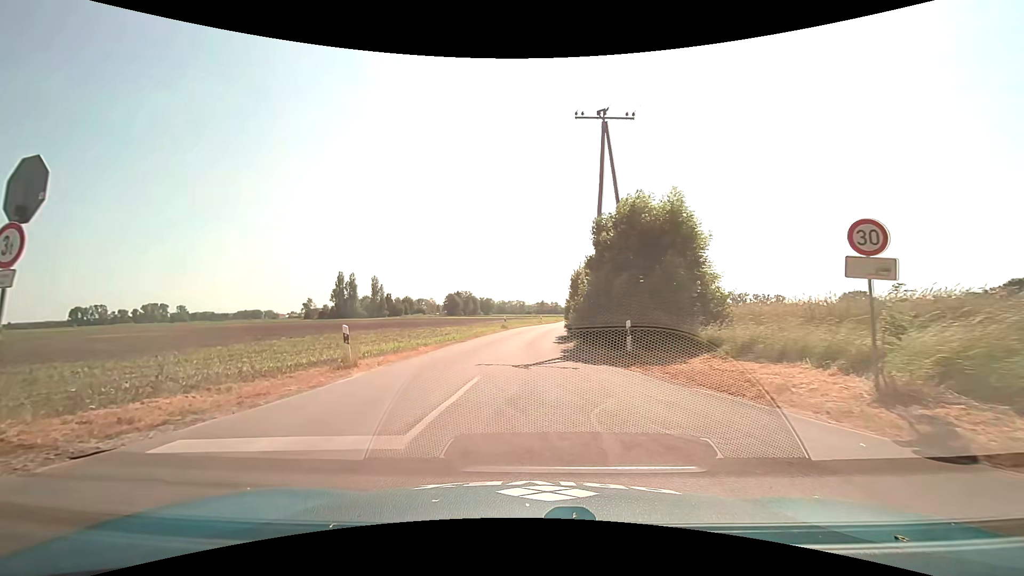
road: unclassified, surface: asphalt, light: Day
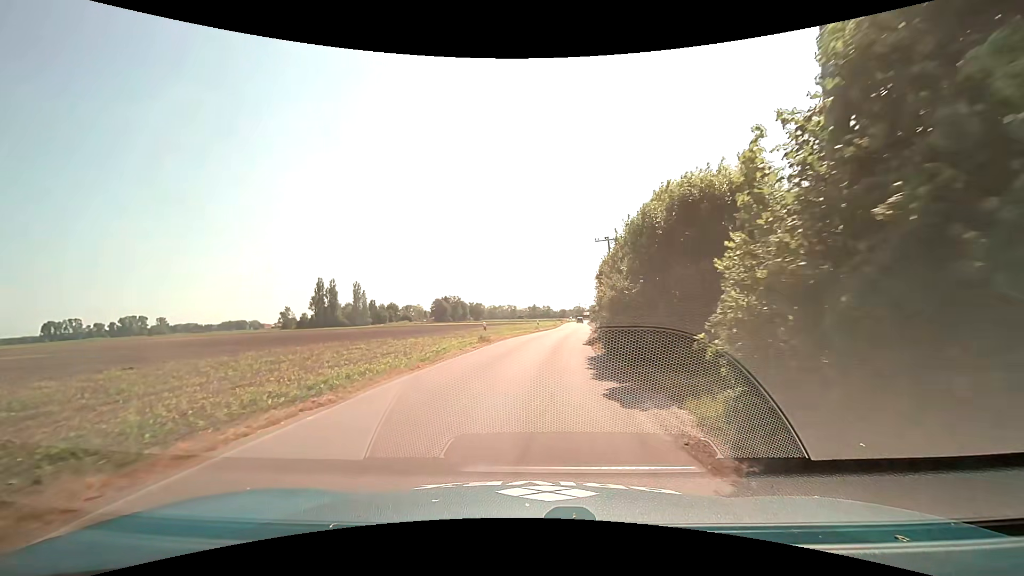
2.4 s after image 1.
(-0.1, +17.2) m; +1°
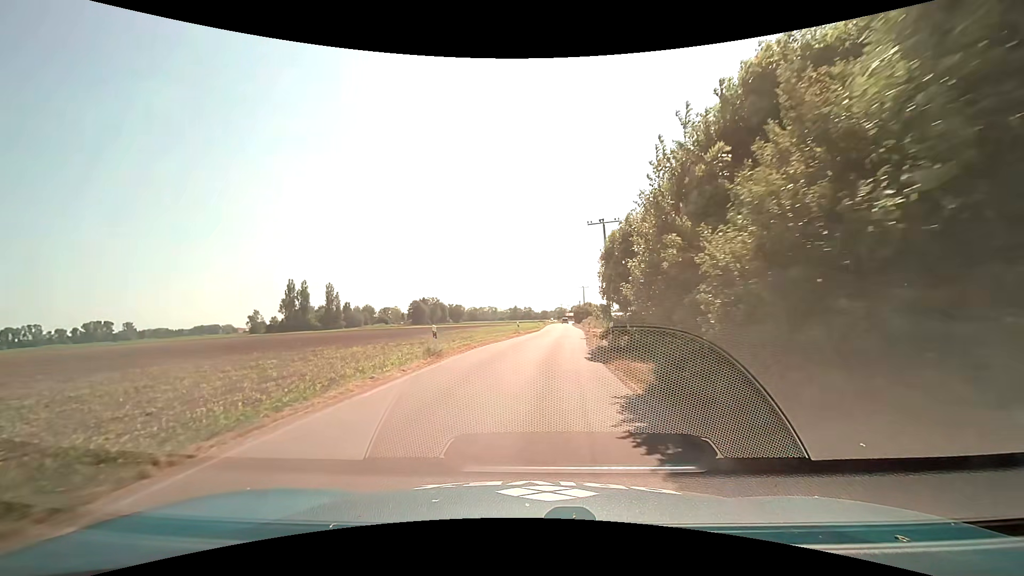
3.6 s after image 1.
(+0.2, +9.7) m; +2°
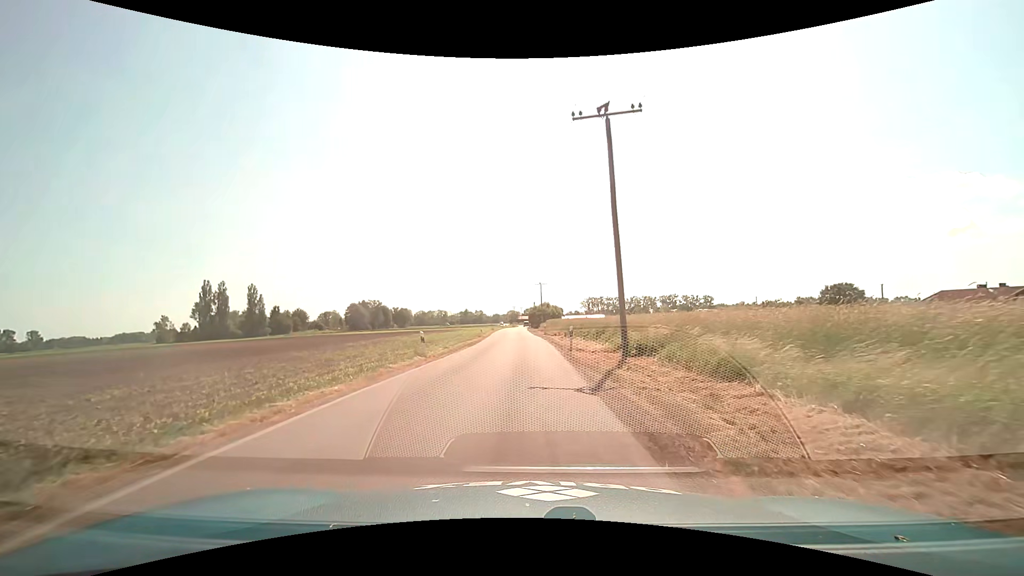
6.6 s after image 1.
(+1.2, +23.2) m; +6°
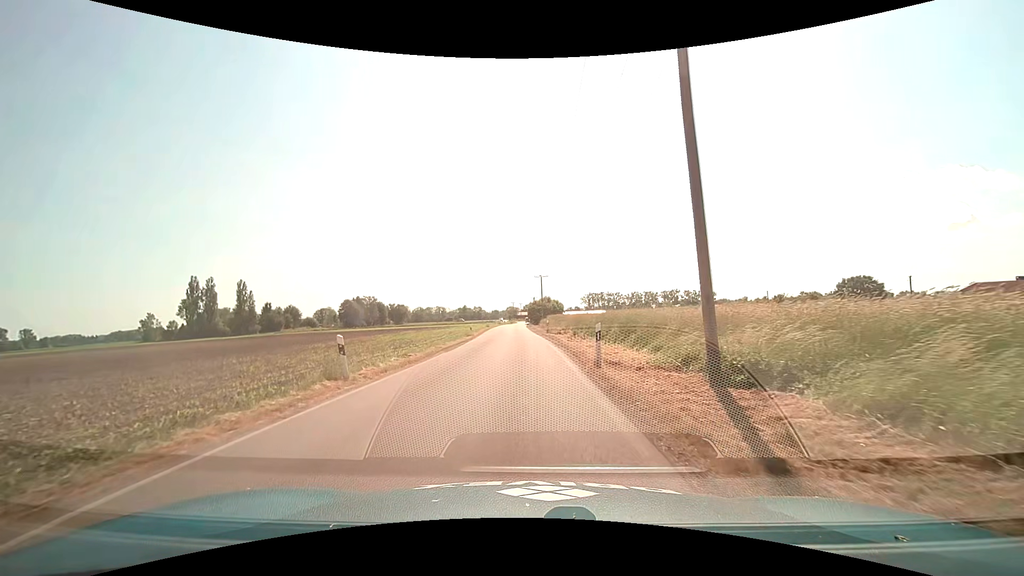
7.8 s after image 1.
(-0.1, +8.8) m; 0°
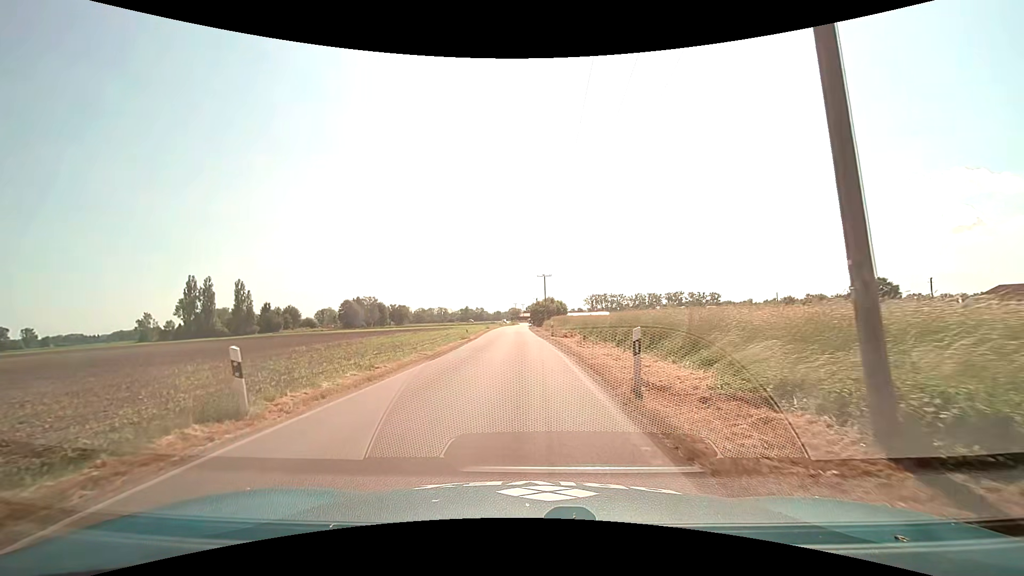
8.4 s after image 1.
(0.0, +4.3) m; -1°
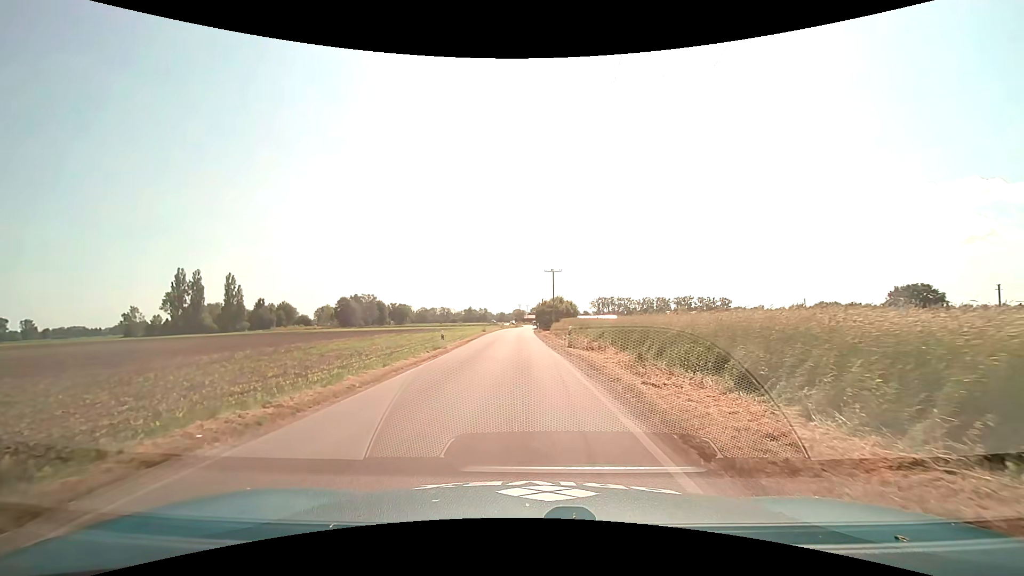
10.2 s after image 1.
(-0.1, +12.7) m; 0°
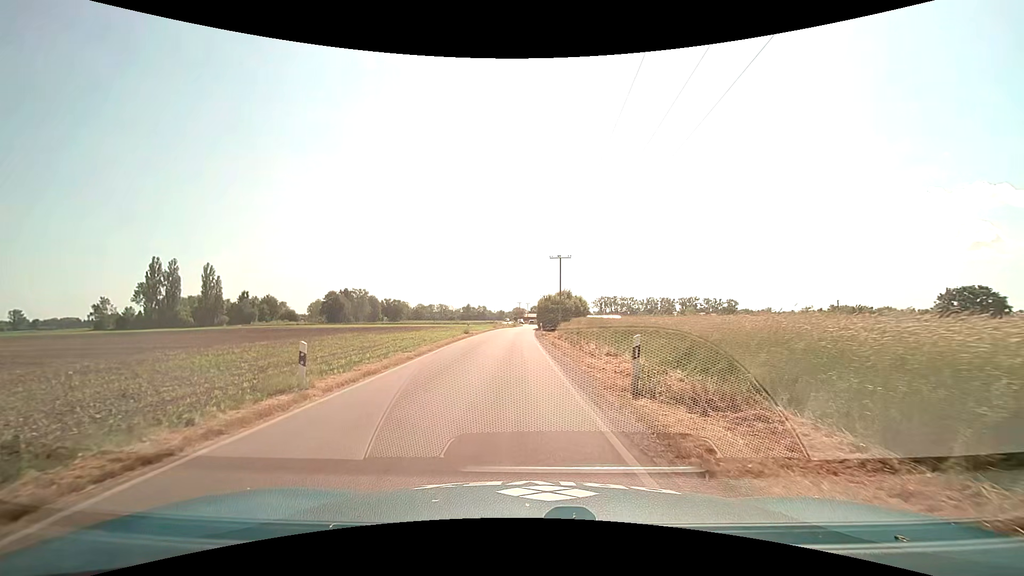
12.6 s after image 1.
(0.0, +15.9) m; 0°
(0, +10) (0, +20) (-1, +30) (-1, +40) (-1, +50) (-1, +60) (0, +70) (0, +80) (0, +90) (+1, +100) m
